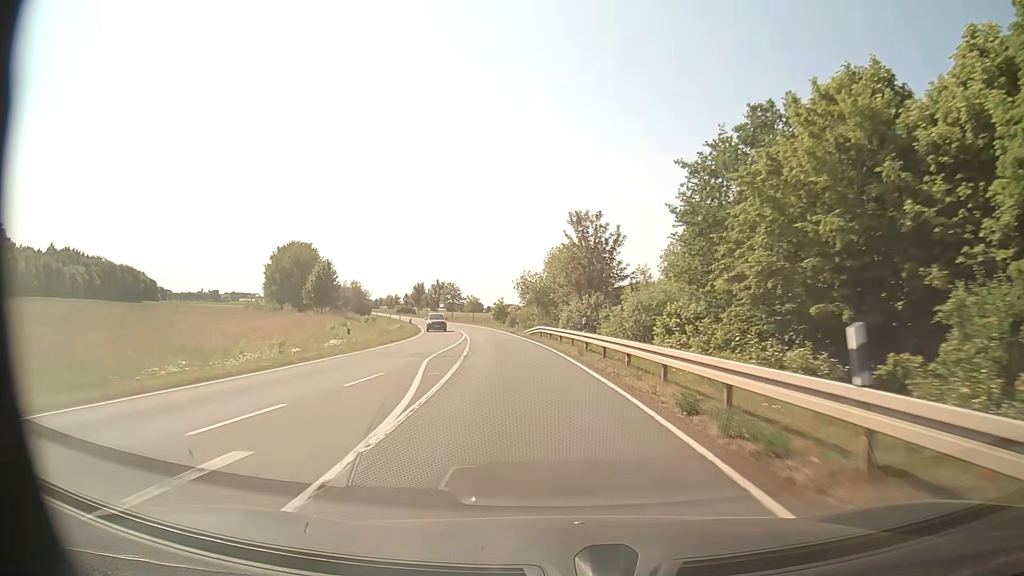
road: secondary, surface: asphalt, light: Day
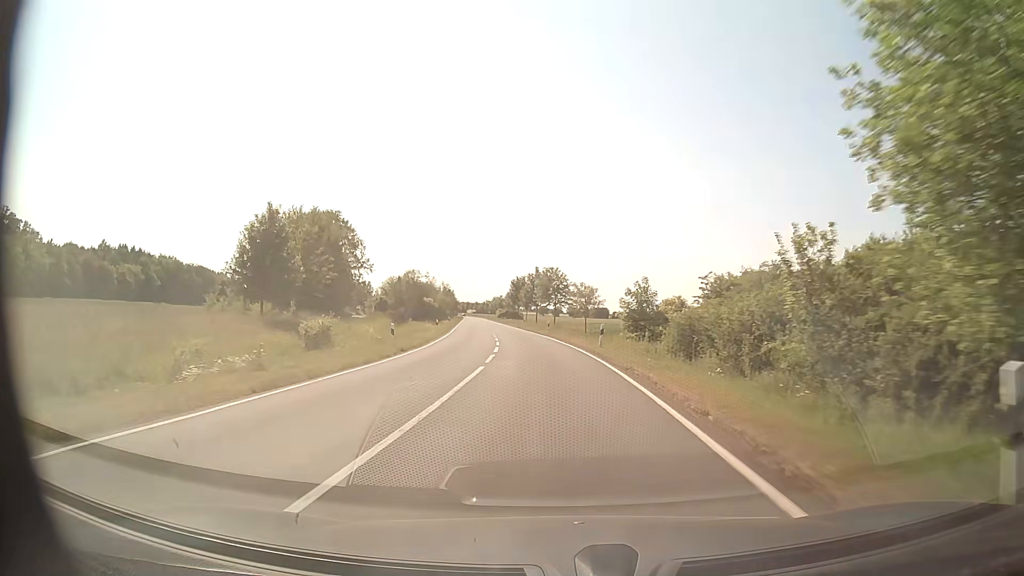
(-5.1, +51.7) m; -11°
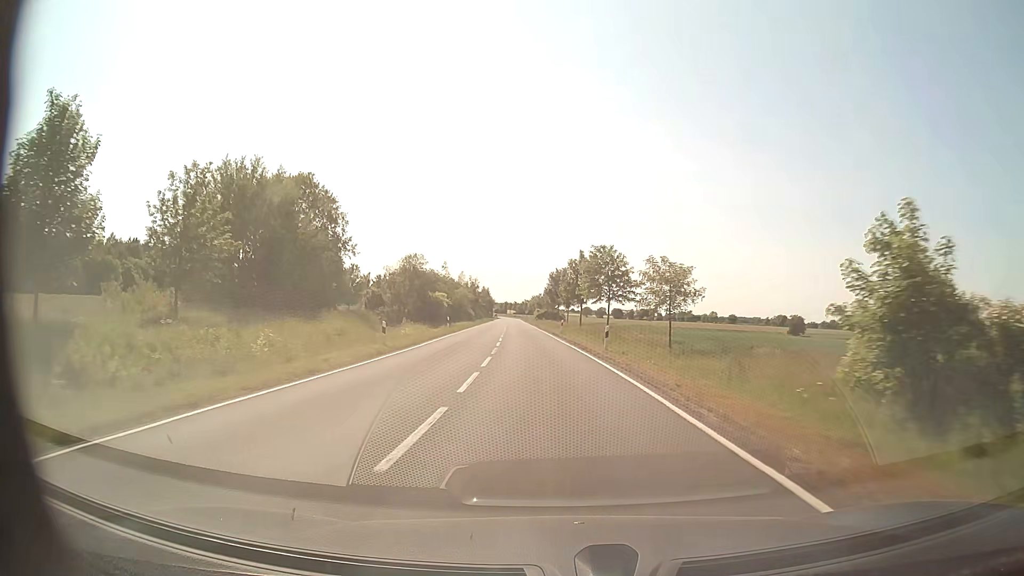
(-0.9, +26.5) m; -4°
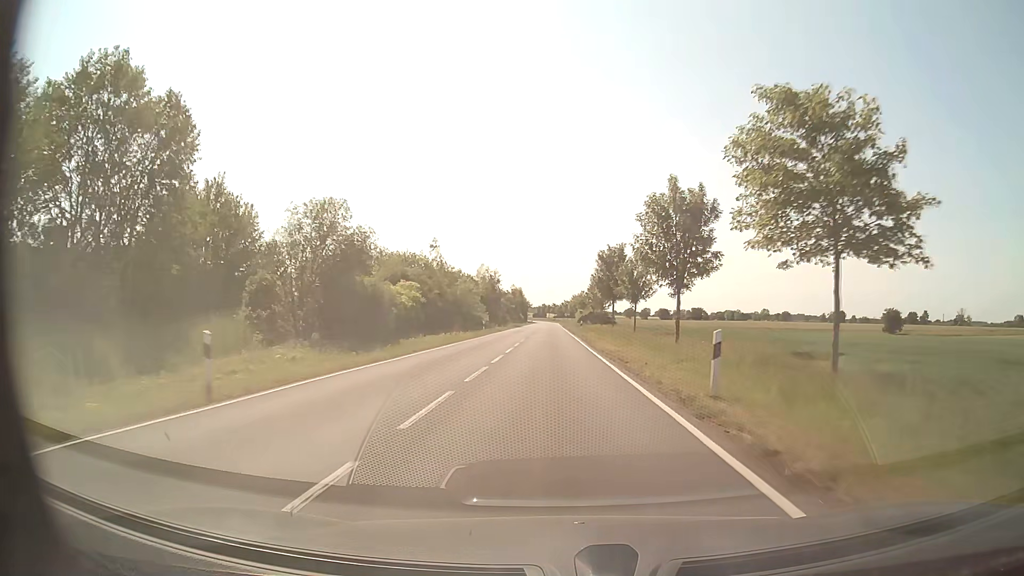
(-1.5, +40.2) m; -4°
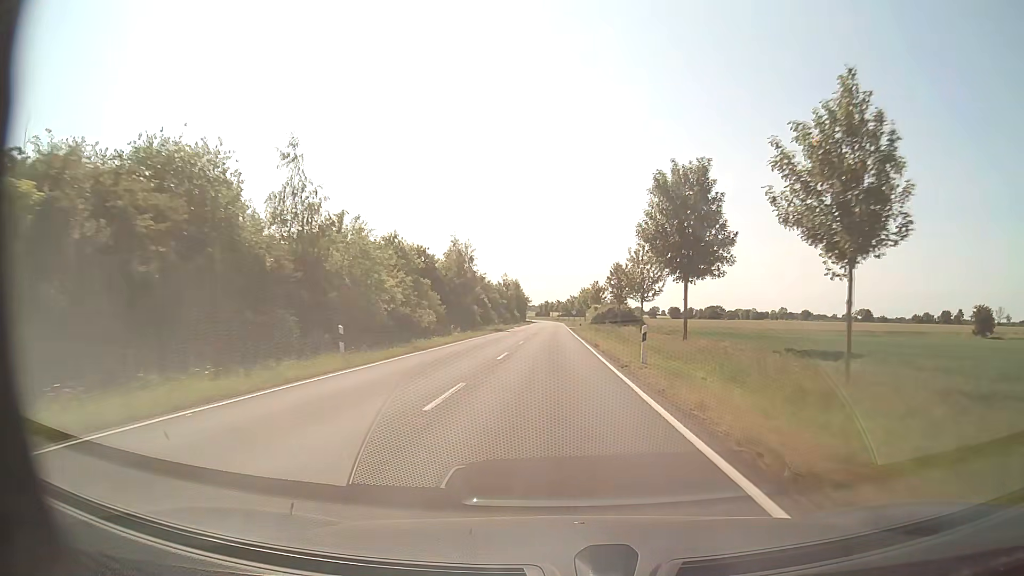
(-0.2, +40.9) m; 0°
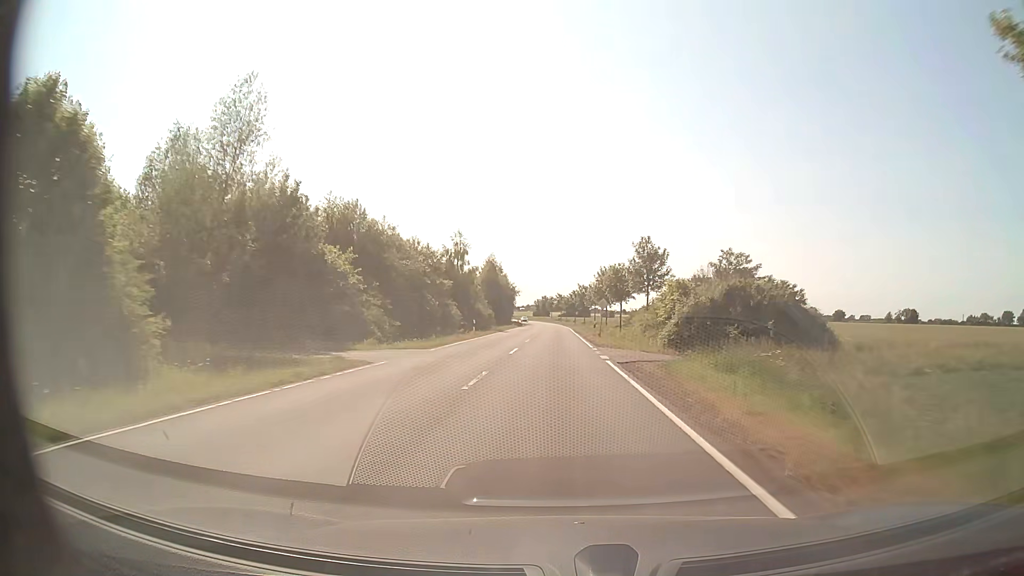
(-0.1, +69.8) m; 0°
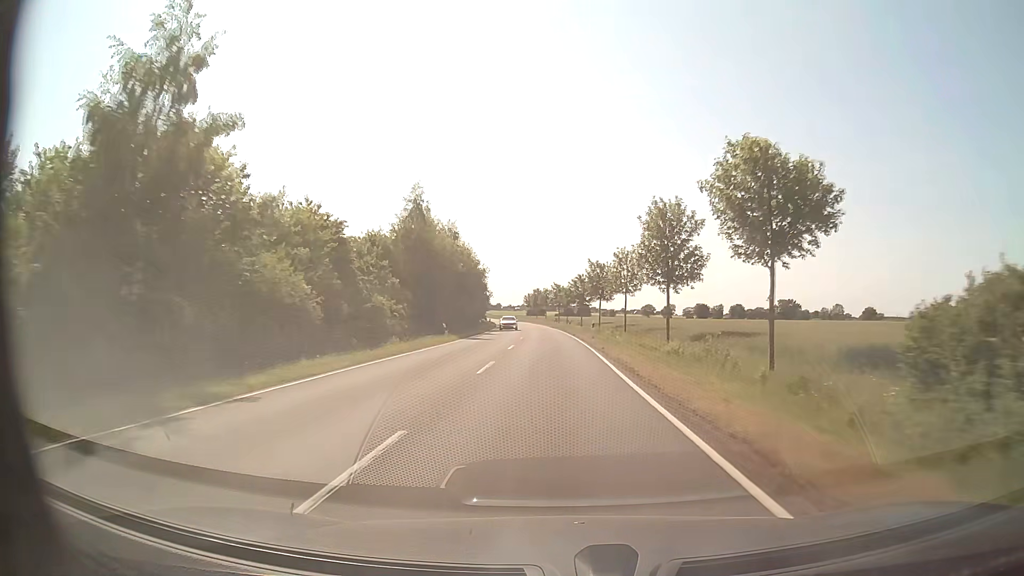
(+0.2, +57.3) m; 0°
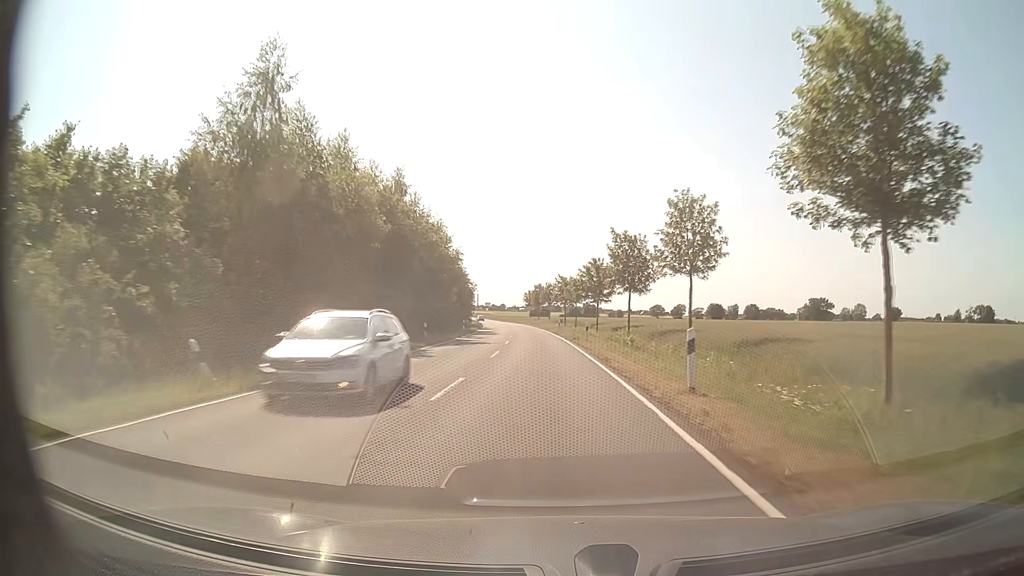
(0.0, +29.1) m; 0°
(0, +10) (0, +20) (0, +30) (-1, +40) (-1, +50) (-2, +60) (-2, +70) (-3, +80) (-4, +90) (-5, +100) m
